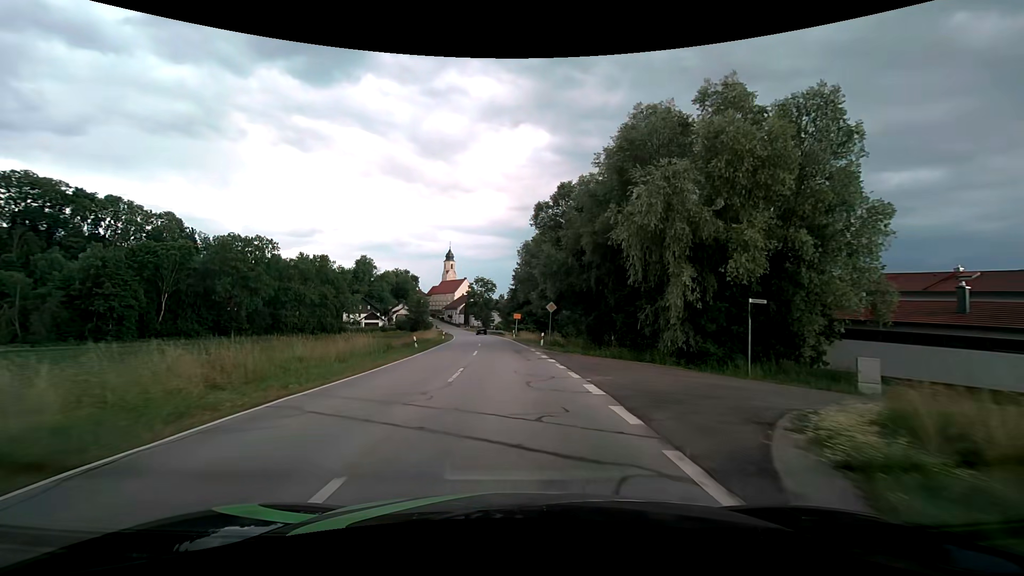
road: secondary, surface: asphalt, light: Day
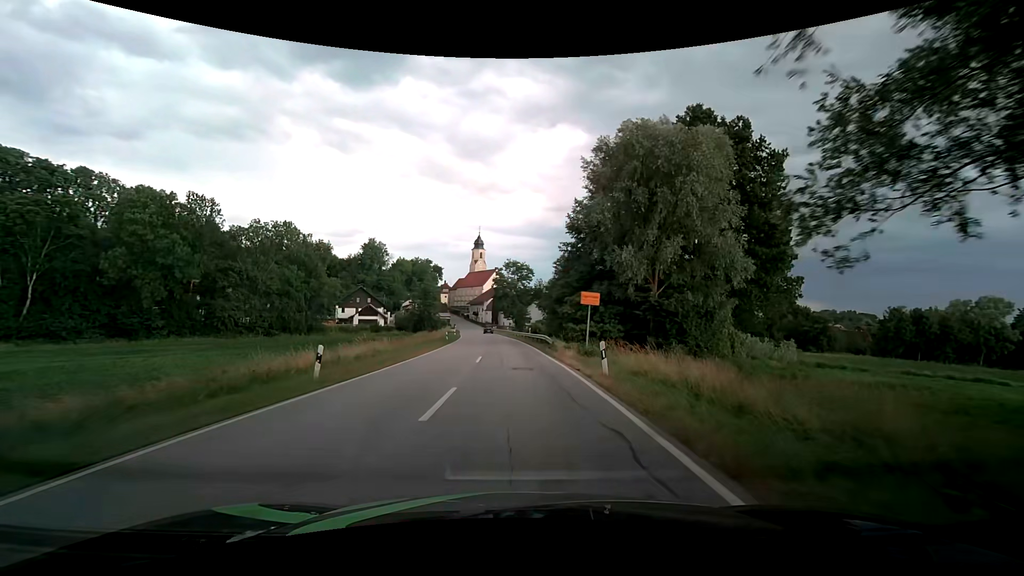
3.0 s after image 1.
(-1.6, +41.1) m; -4°
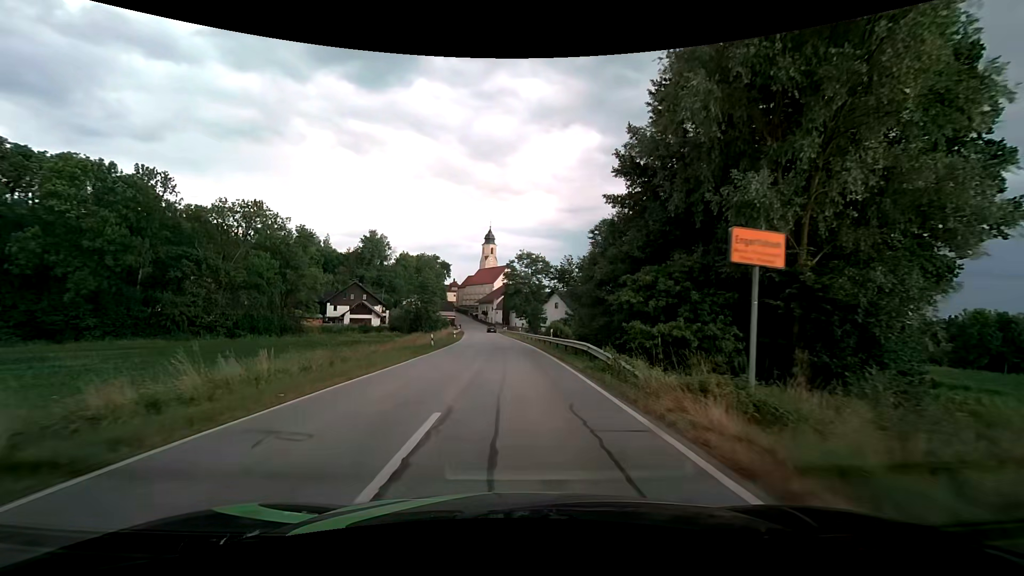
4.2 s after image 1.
(-0.2, +15.4) m; -1°
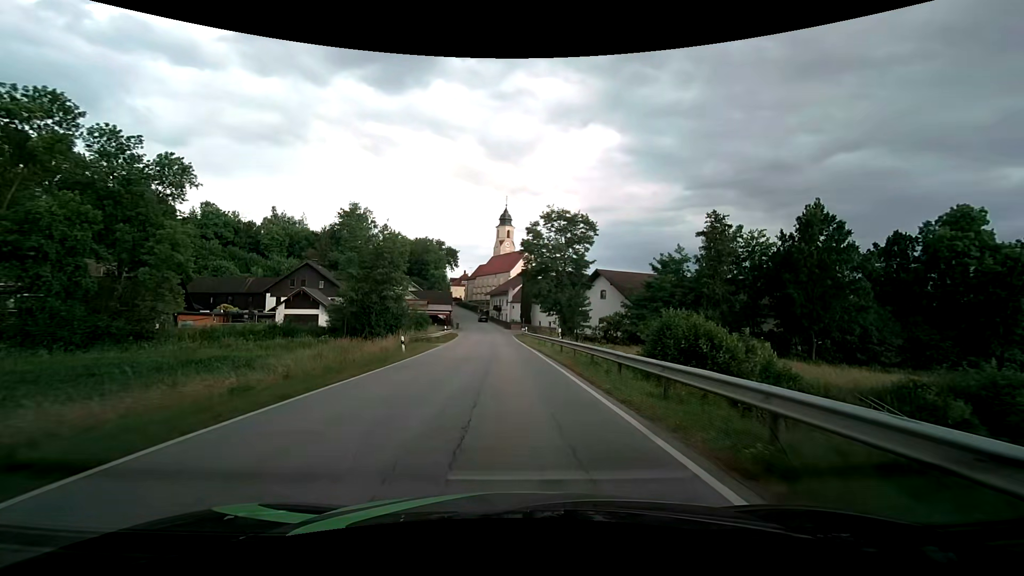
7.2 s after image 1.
(-0.9, +37.6) m; -2°
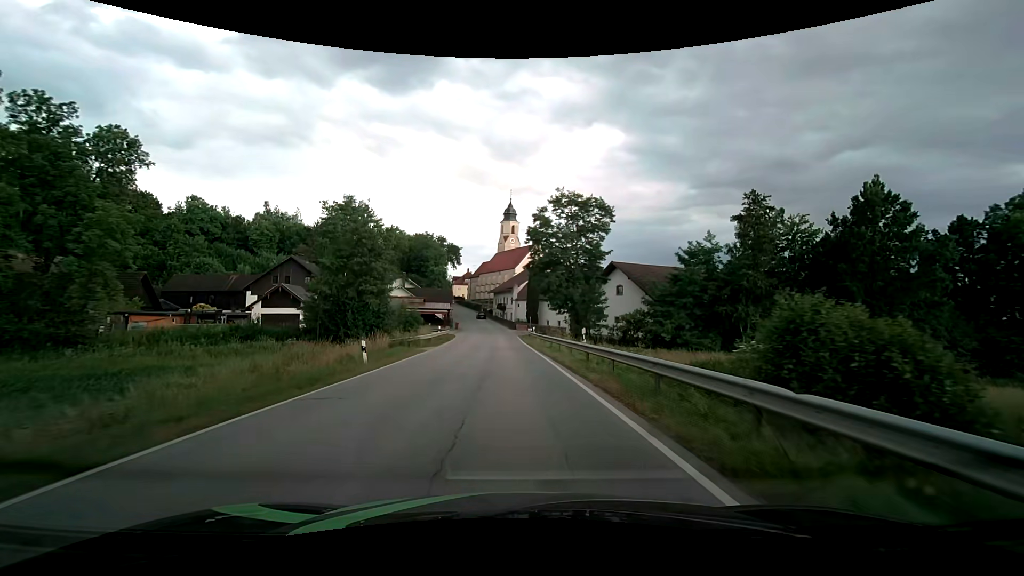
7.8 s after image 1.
(0.0, +7.8) m; -1°
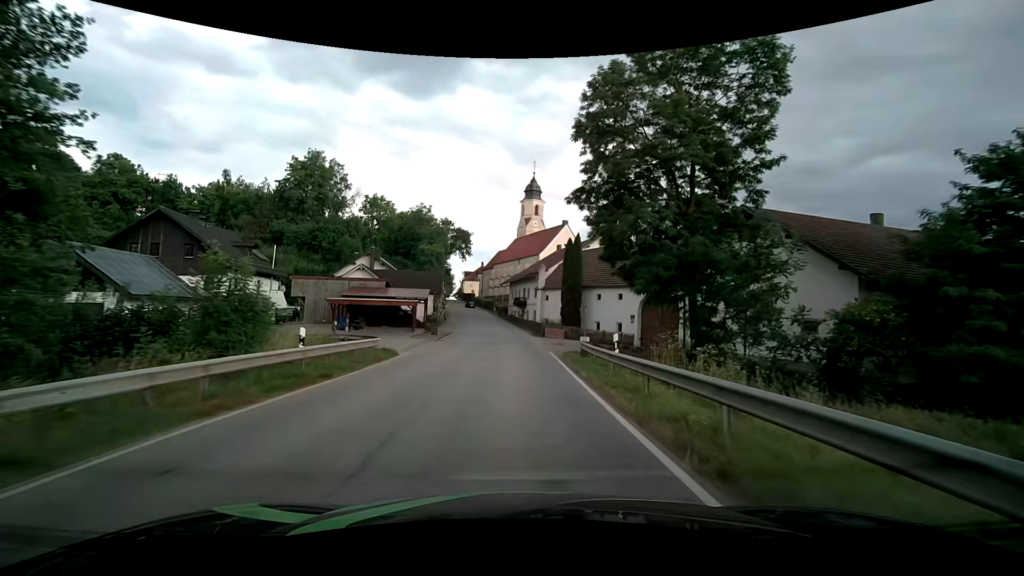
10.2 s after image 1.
(-0.7, +31.9) m; -2°
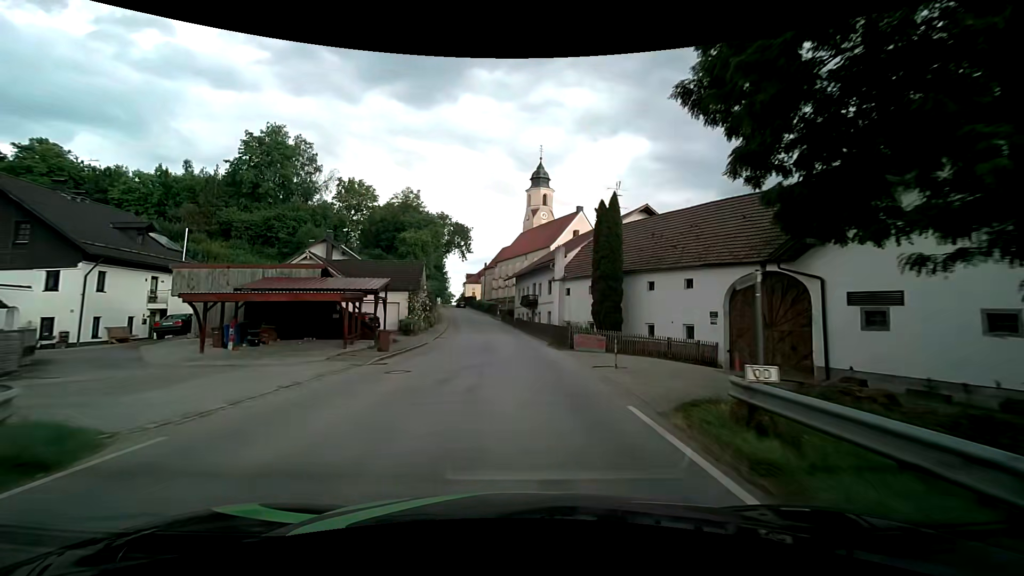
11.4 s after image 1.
(-0.1, +15.6) m; -1°
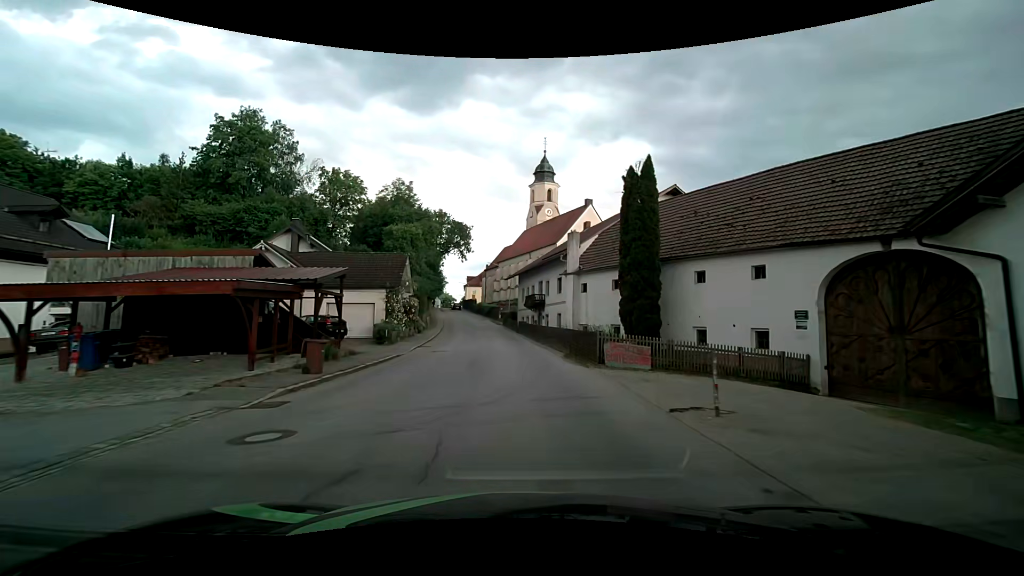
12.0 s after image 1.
(0.0, +7.5) m; 0°
(0, +10) (0, +20) (-1, +30) (-2, +40) (-3, +50) (-4, +60) (-5, +70) (-7, +80) (-9, +89) (-11, +99) m
